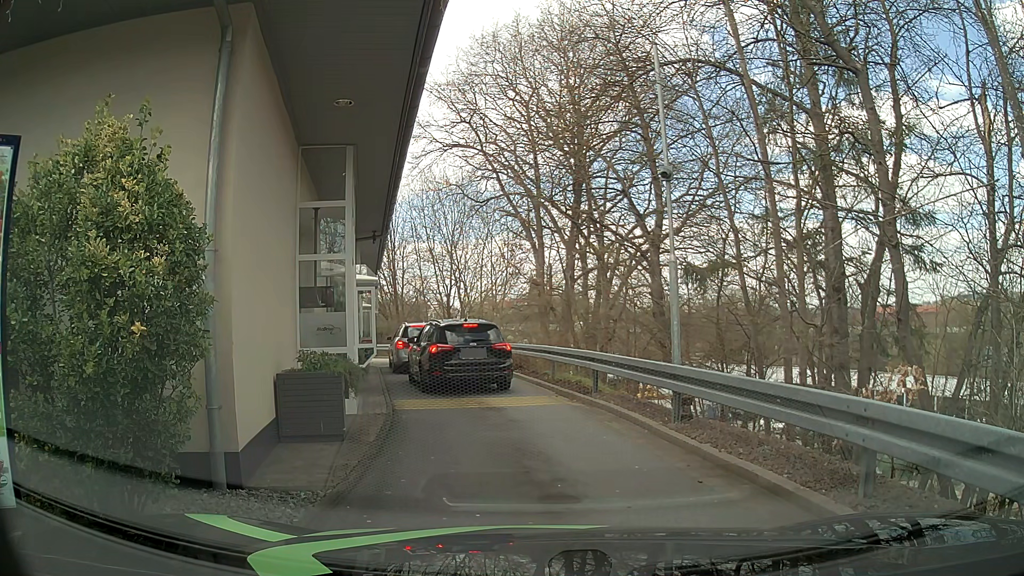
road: tertiary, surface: asphalt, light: Day
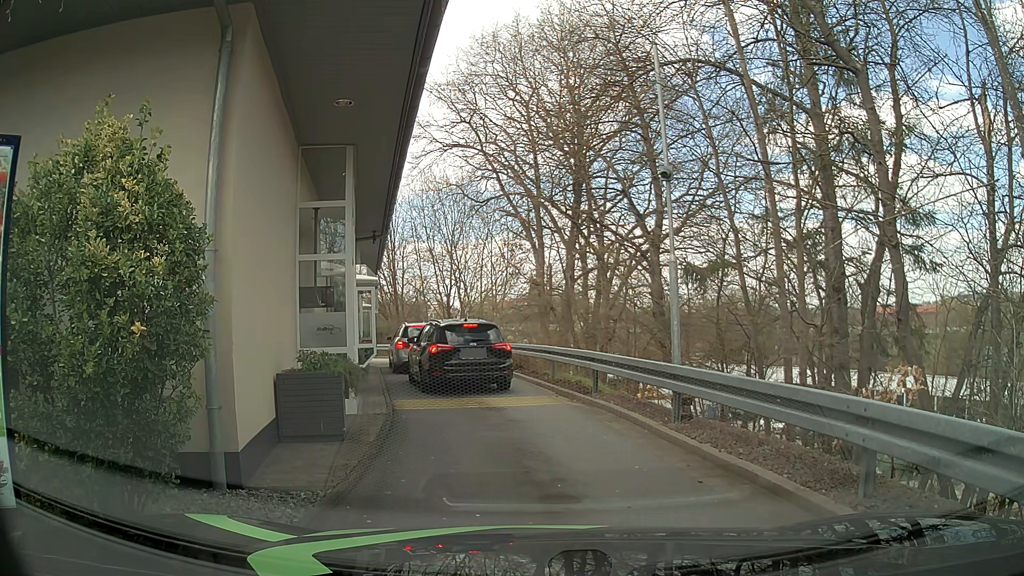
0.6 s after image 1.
(0.0, 0.0) m; 0°
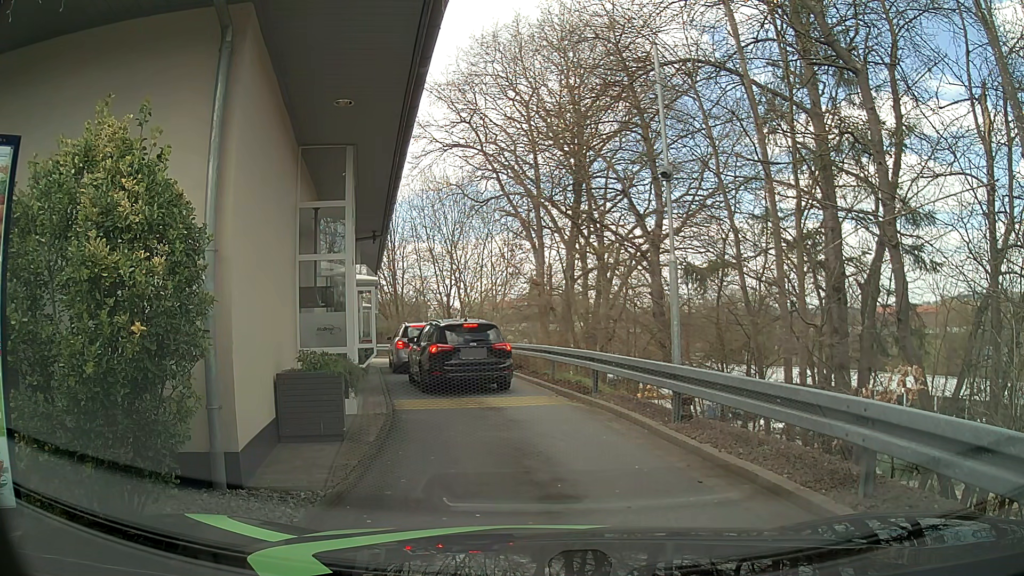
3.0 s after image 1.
(0.0, 0.0) m; 0°
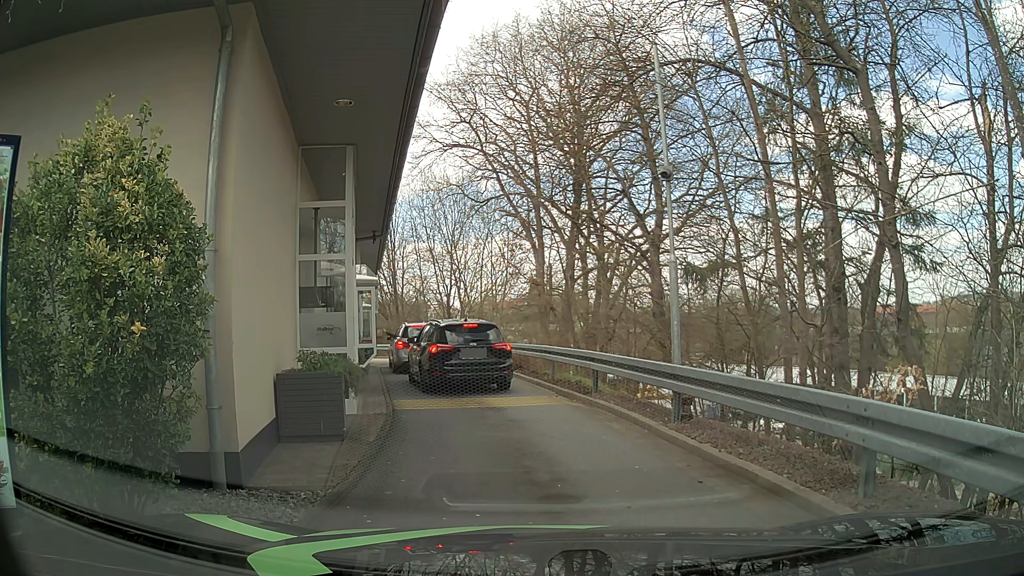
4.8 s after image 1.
(0.0, 0.0) m; 0°
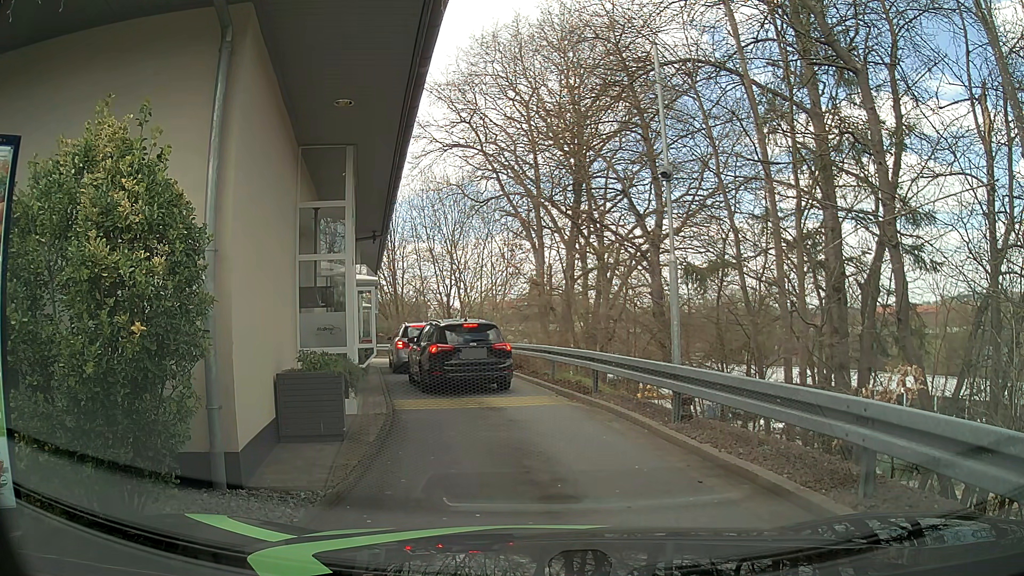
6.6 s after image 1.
(0.0, 0.0) m; 0°
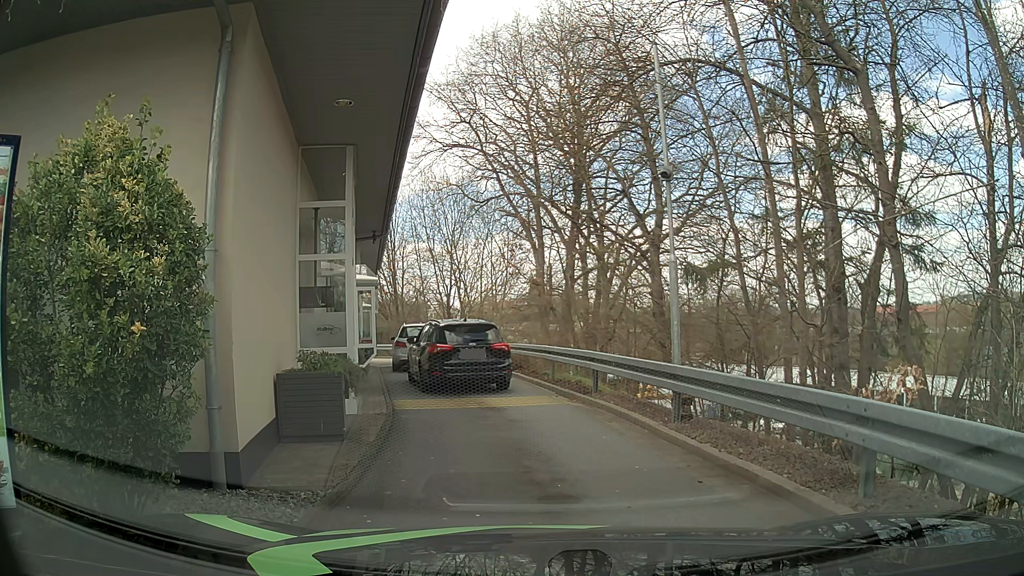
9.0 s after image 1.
(0.0, 0.0) m; 0°
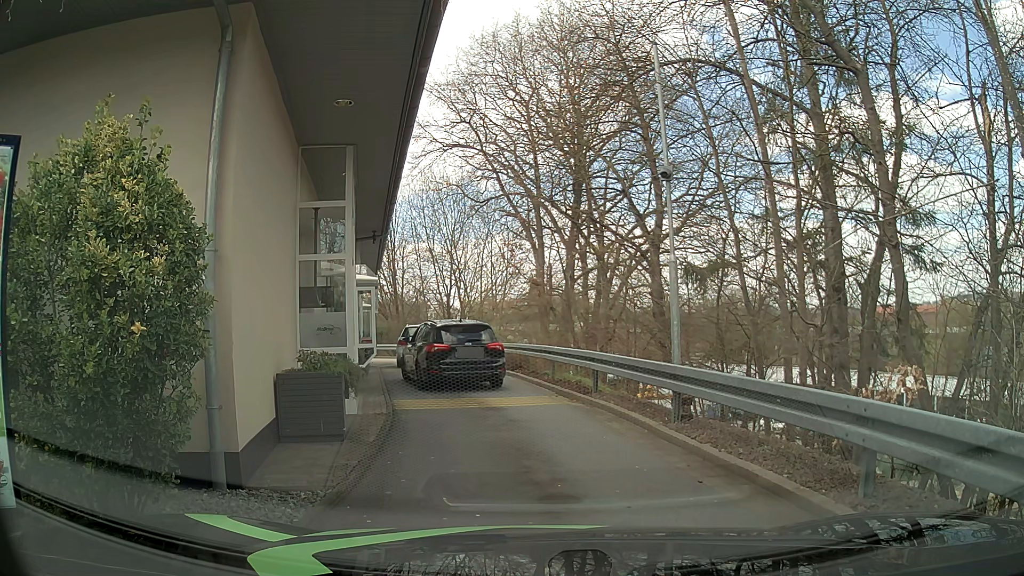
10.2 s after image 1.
(0.0, 0.0) m; 0°
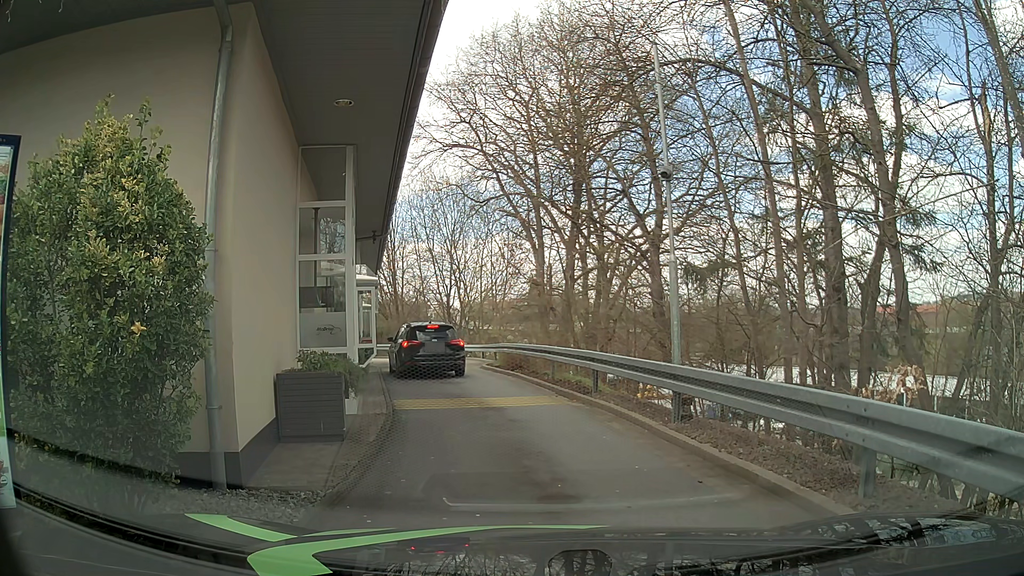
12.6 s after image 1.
(0.0, 0.0) m; 0°
